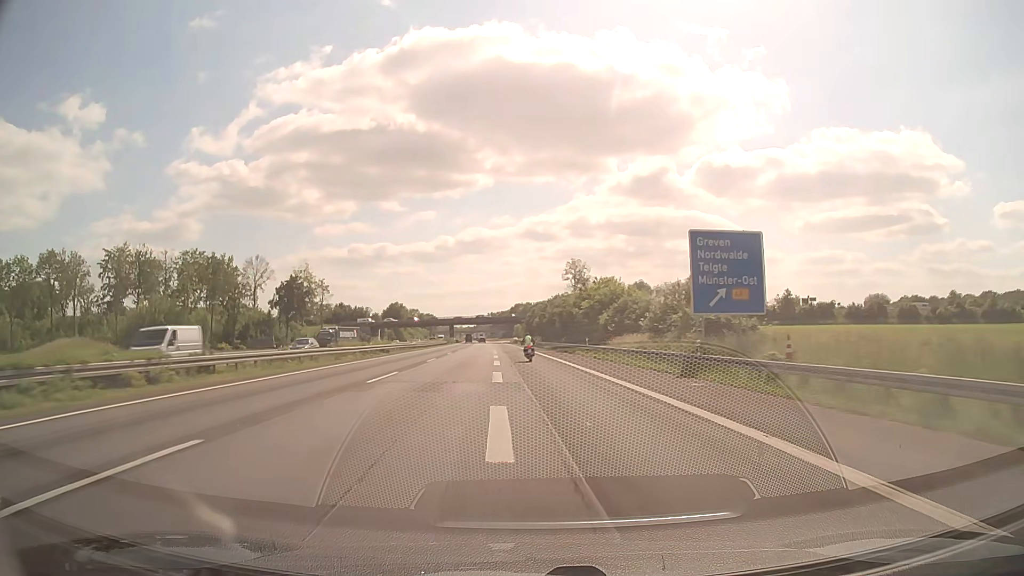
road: motorway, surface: asphalt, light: Day
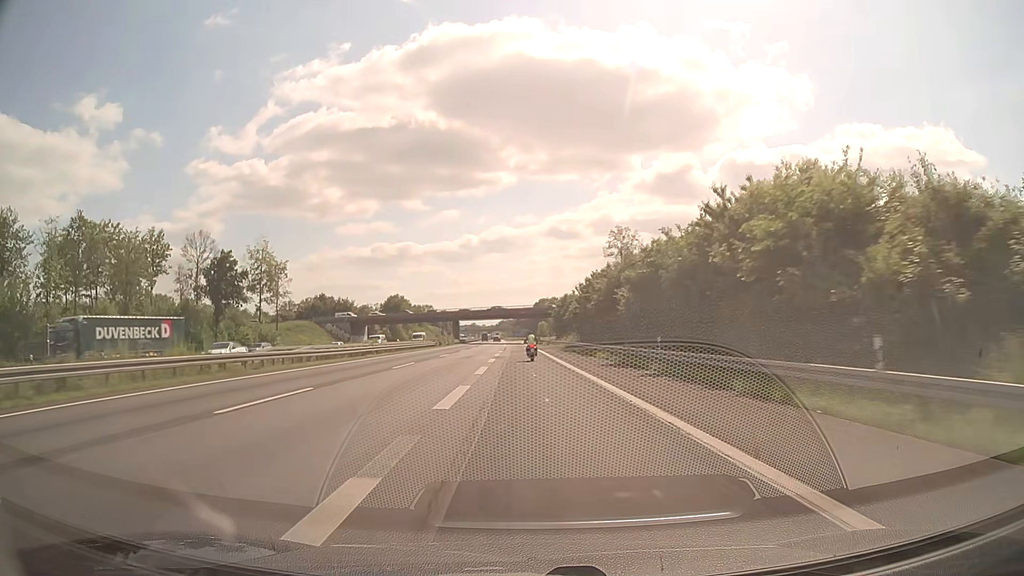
(-0.7, +45.0) m; -2°
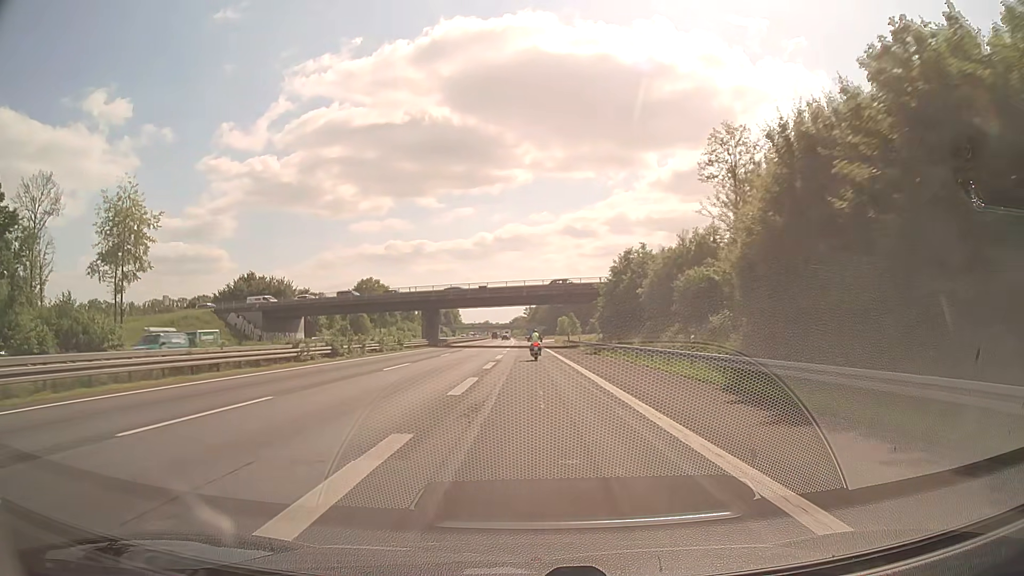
(-0.9, +56.9) m; -1°
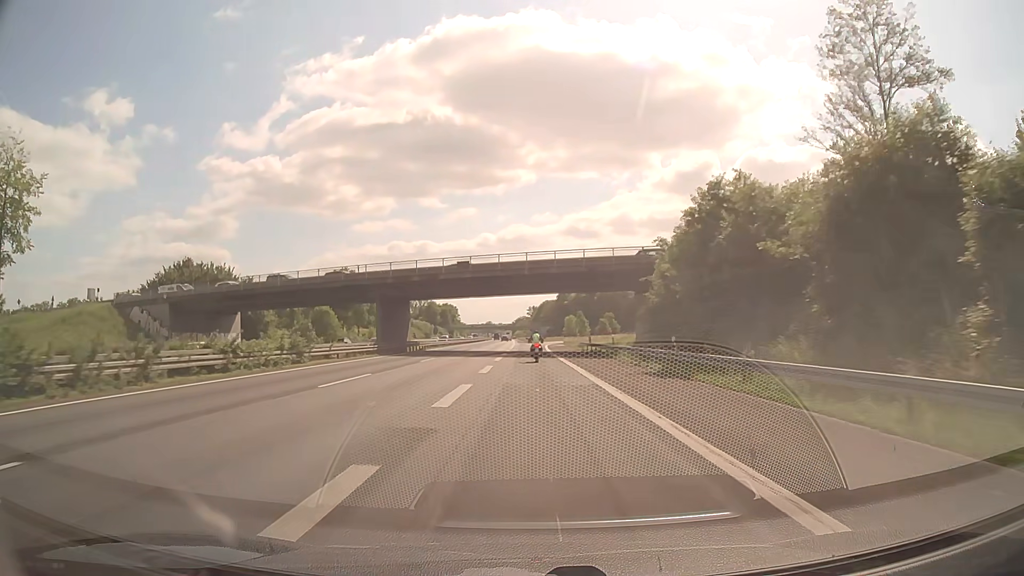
(0.0, +26.2) m; 0°
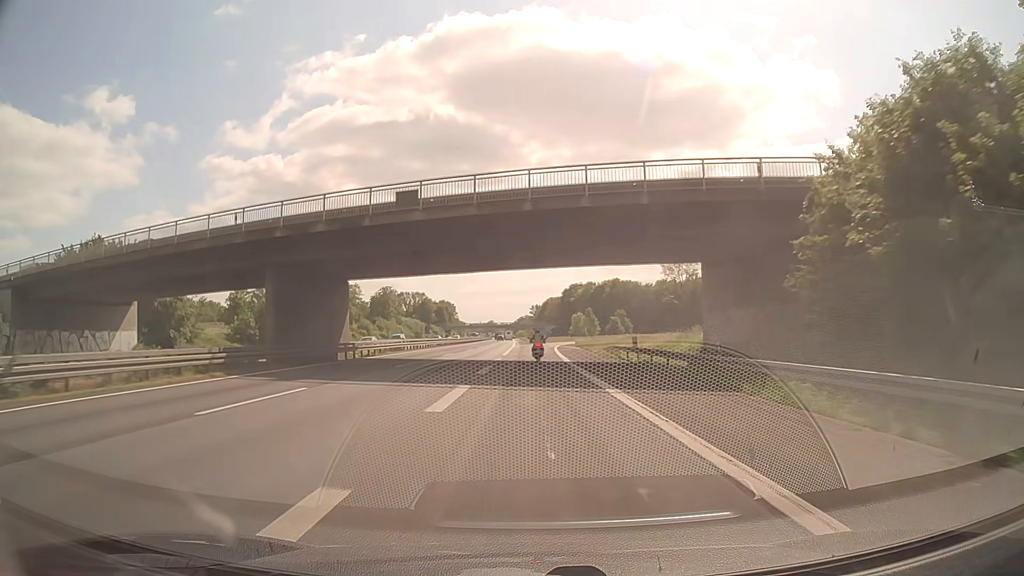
(-0.1, +24.9) m; 0°
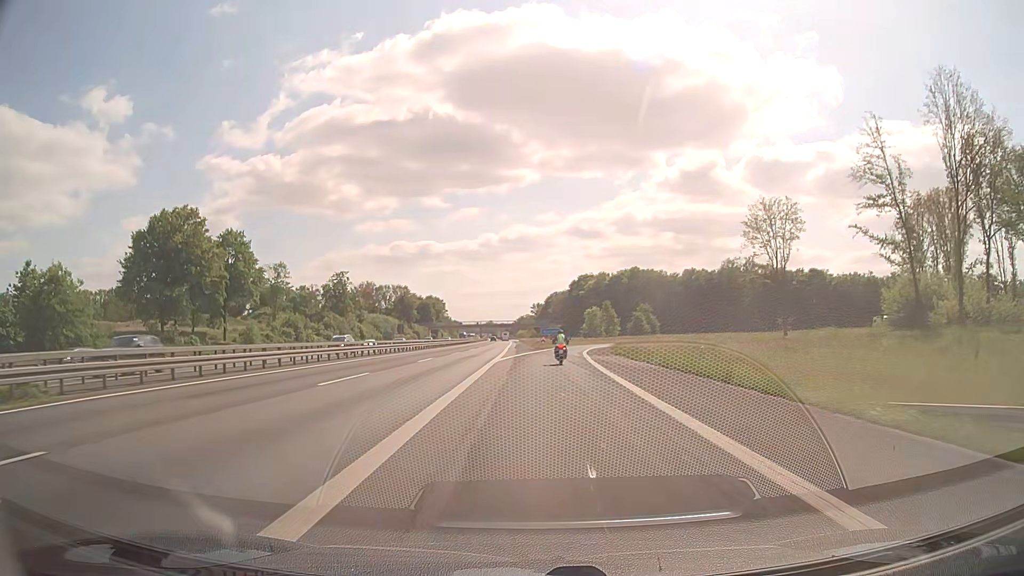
(-0.2, +46.1) m; 0°
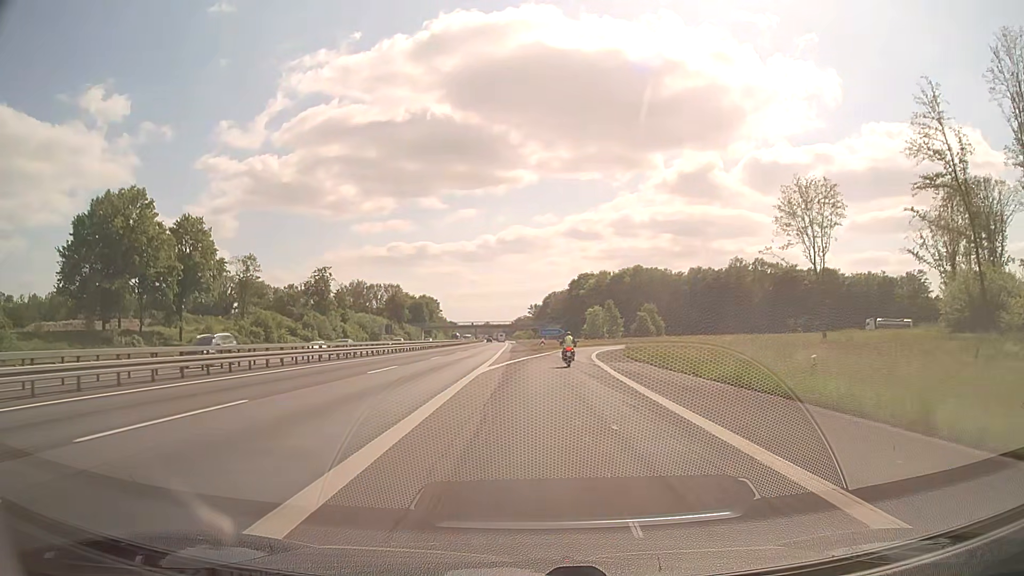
(-0.1, +10.9) m; 0°
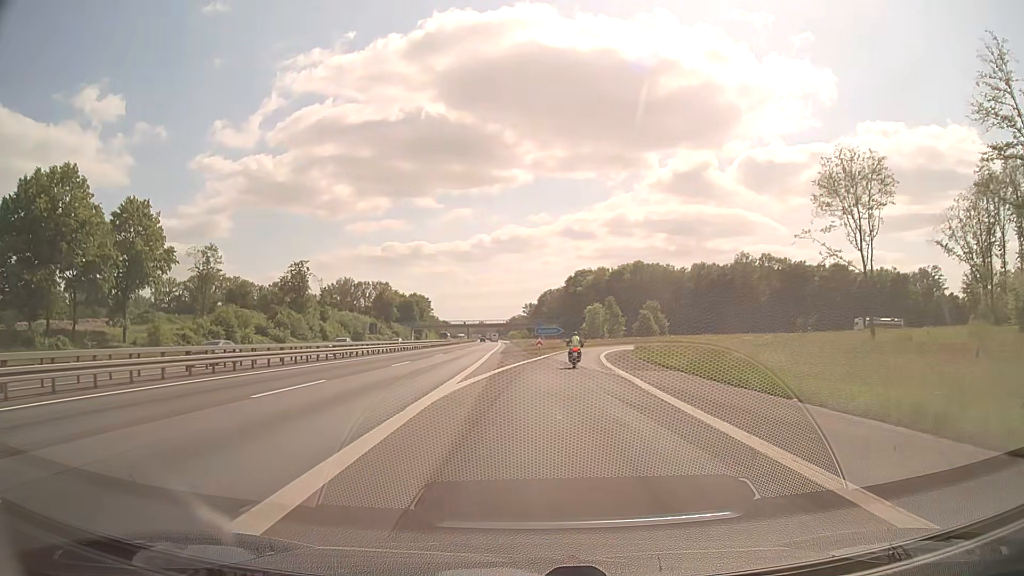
(0.0, +10.7) m; 0°
(0, +10) (0, +20) (+1, +30) (+2, +40) (+3, +50) (+4, +60) (+6, +70) (+8, +79) (+10, +89) (+14, +98) m
